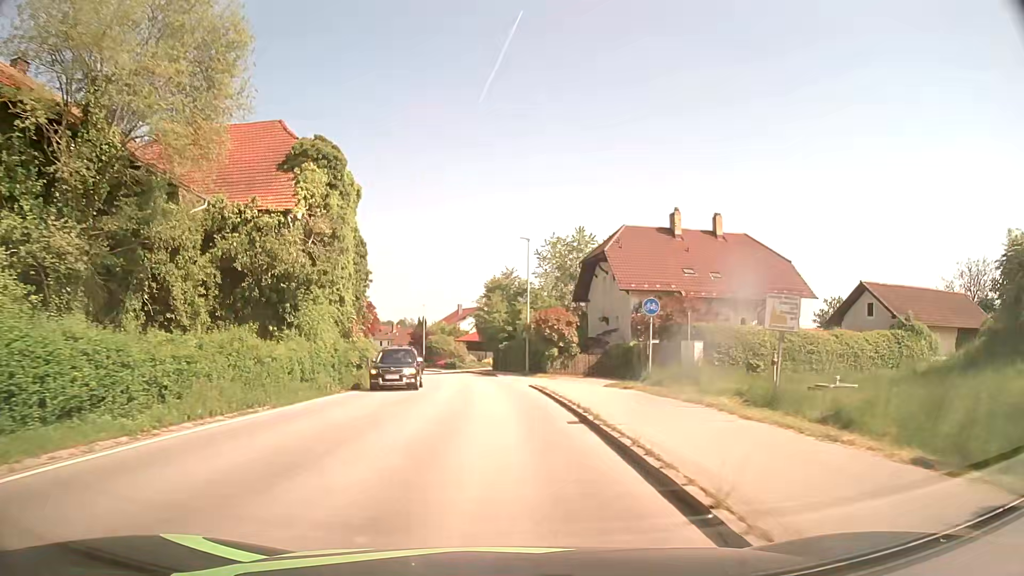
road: secondary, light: Day
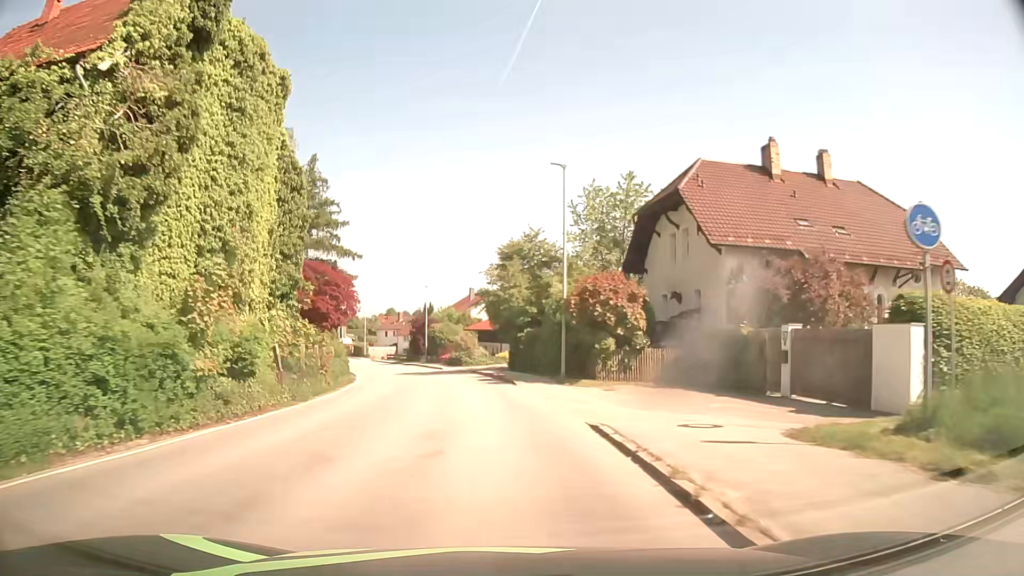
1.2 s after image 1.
(0.0, +15.7) m; -1°
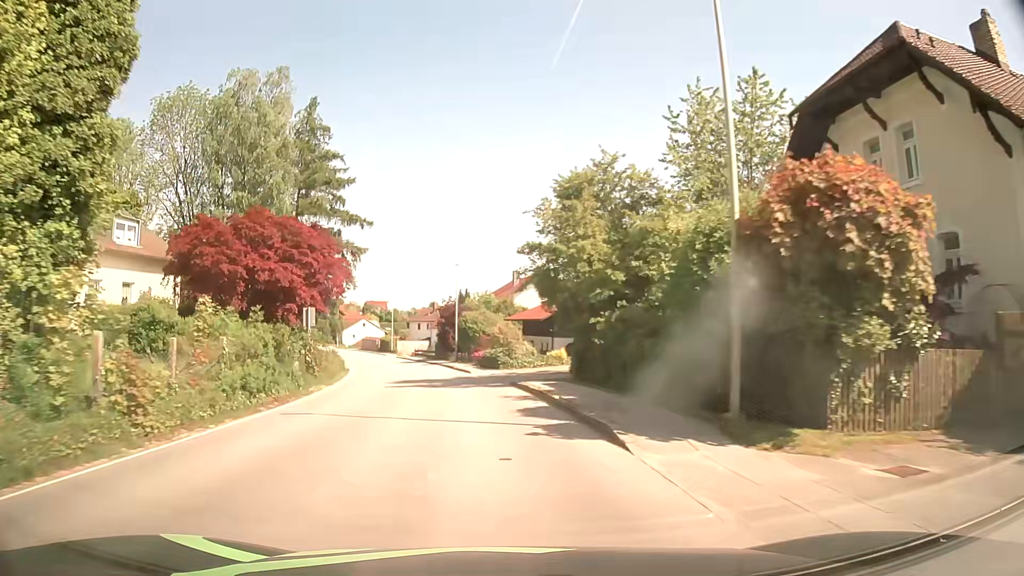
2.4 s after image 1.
(-0.5, +15.8) m; -4°
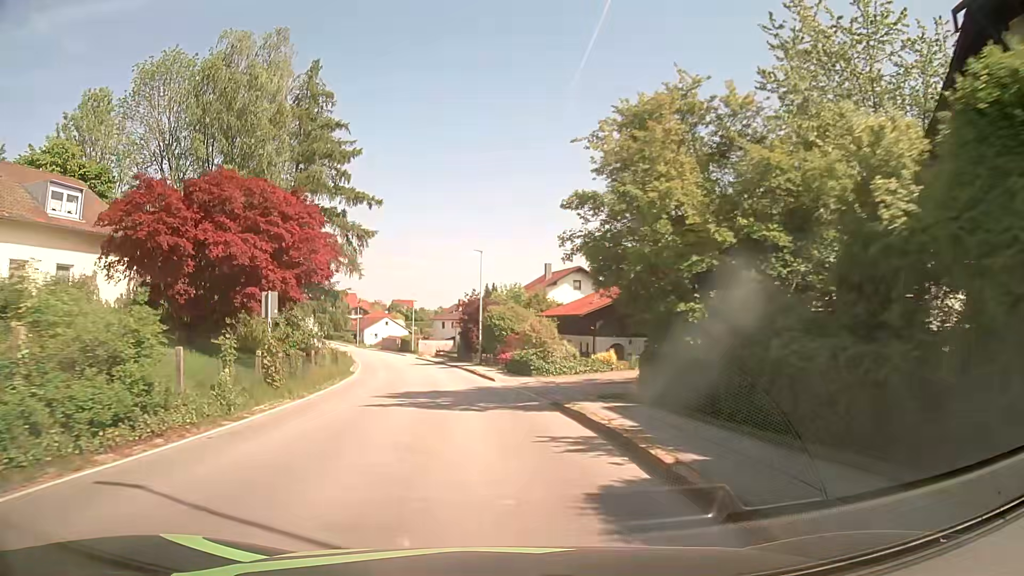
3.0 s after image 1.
(-0.2, +8.0) m; -3°
